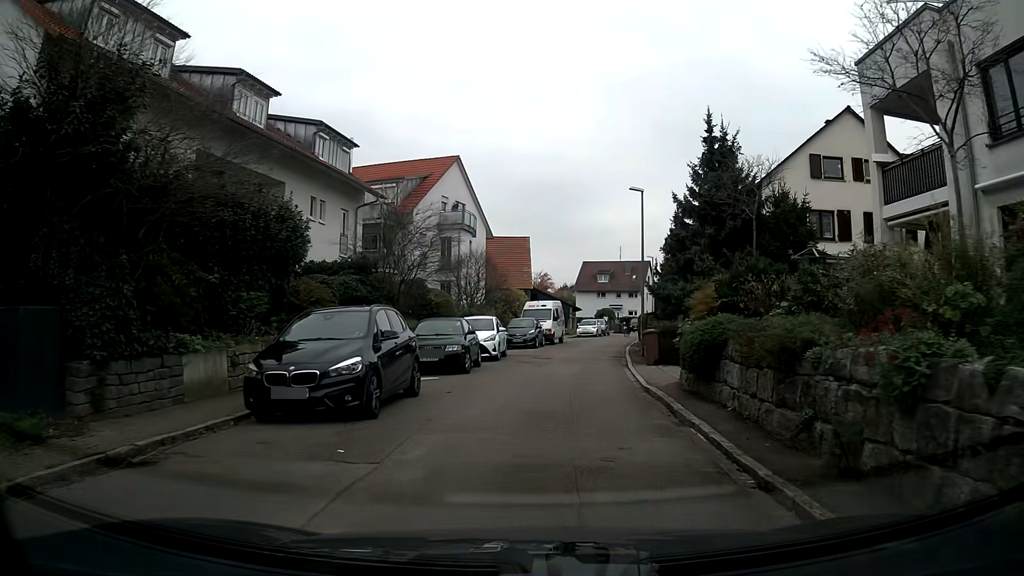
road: residential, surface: asphalt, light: Day
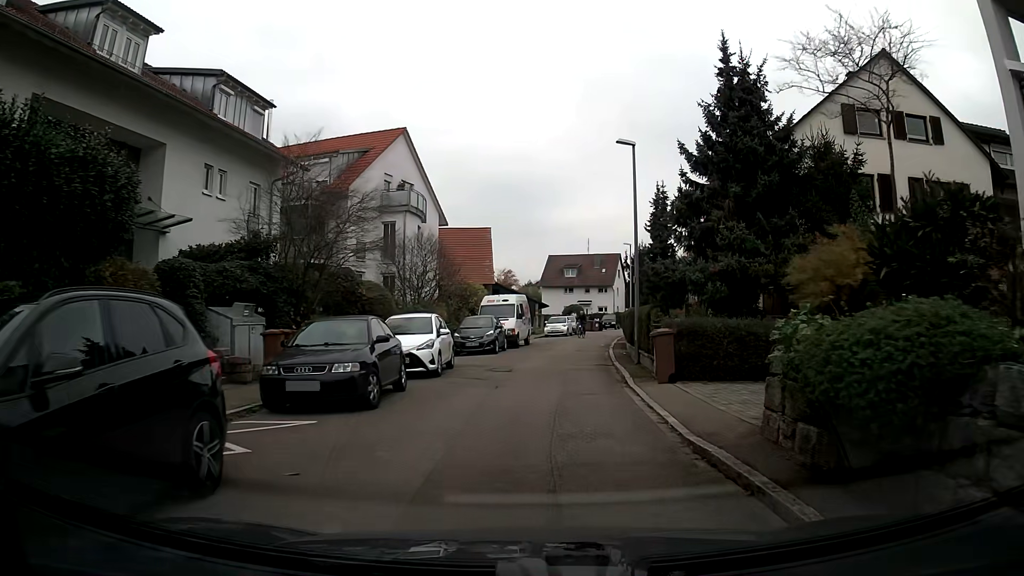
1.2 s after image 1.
(+0.2, +6.8) m; +3°
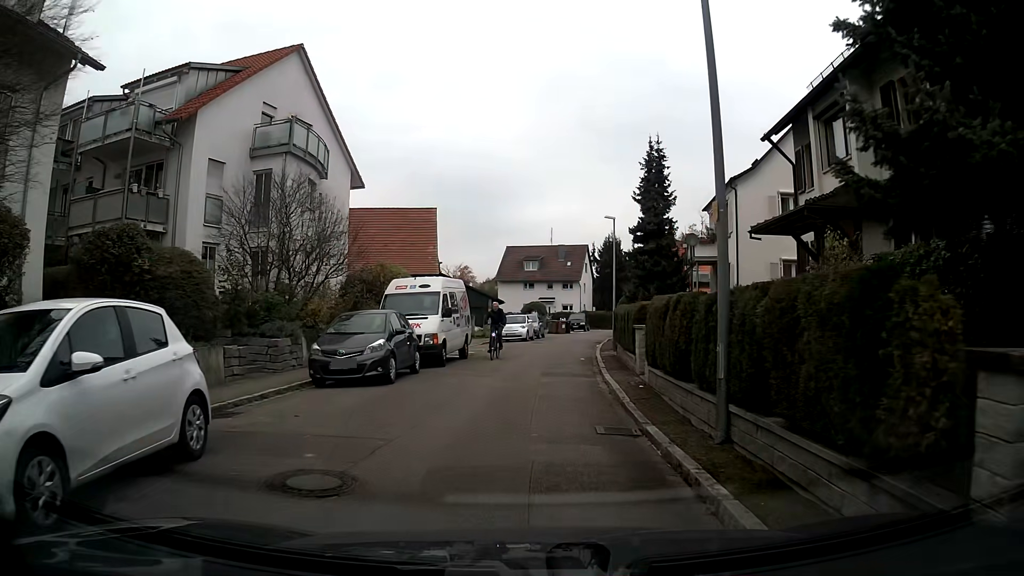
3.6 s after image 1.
(+0.4, +12.4) m; +3°
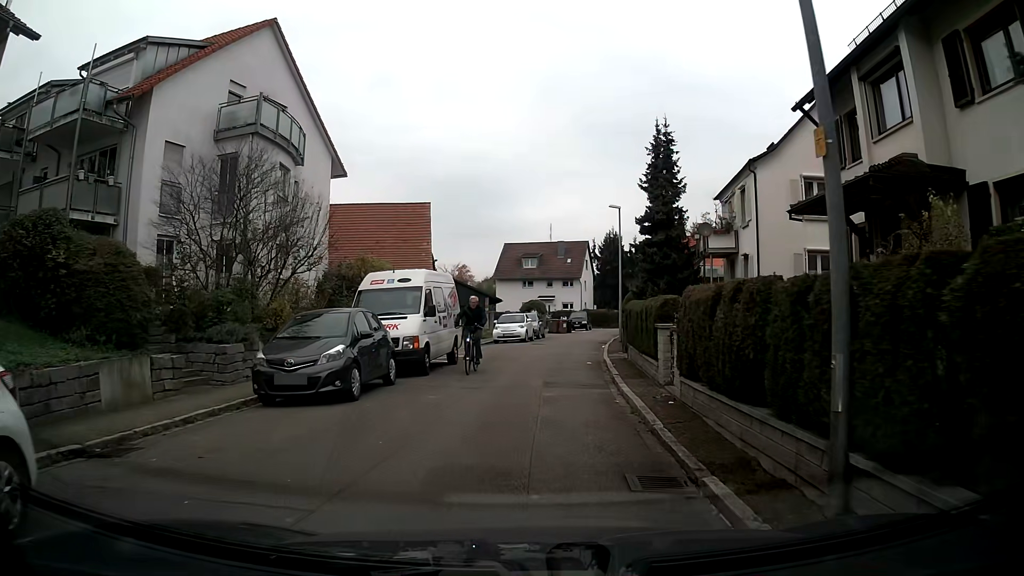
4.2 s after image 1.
(0.0, +2.8) m; 0°
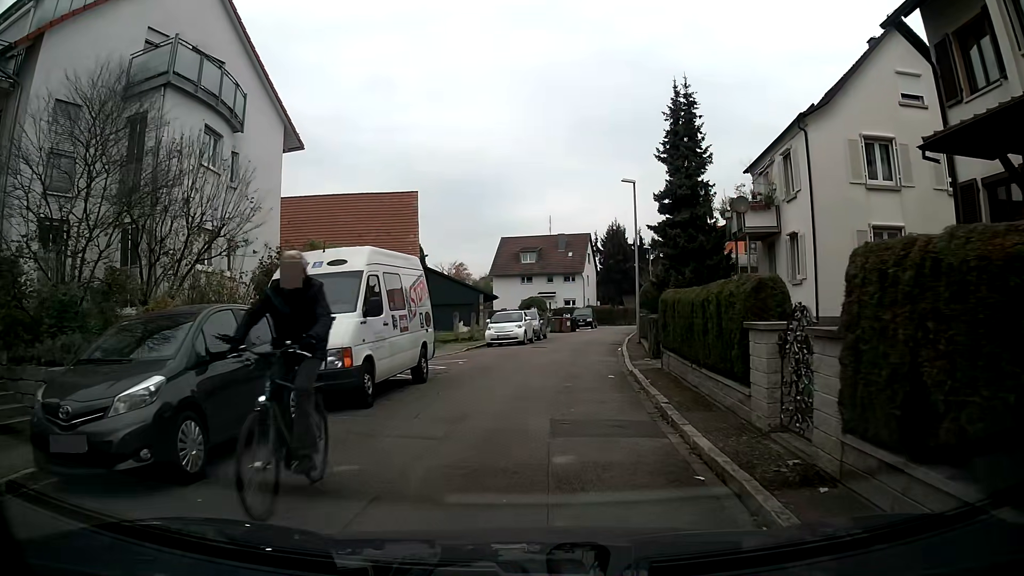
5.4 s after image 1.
(0.0, +5.5) m; 0°
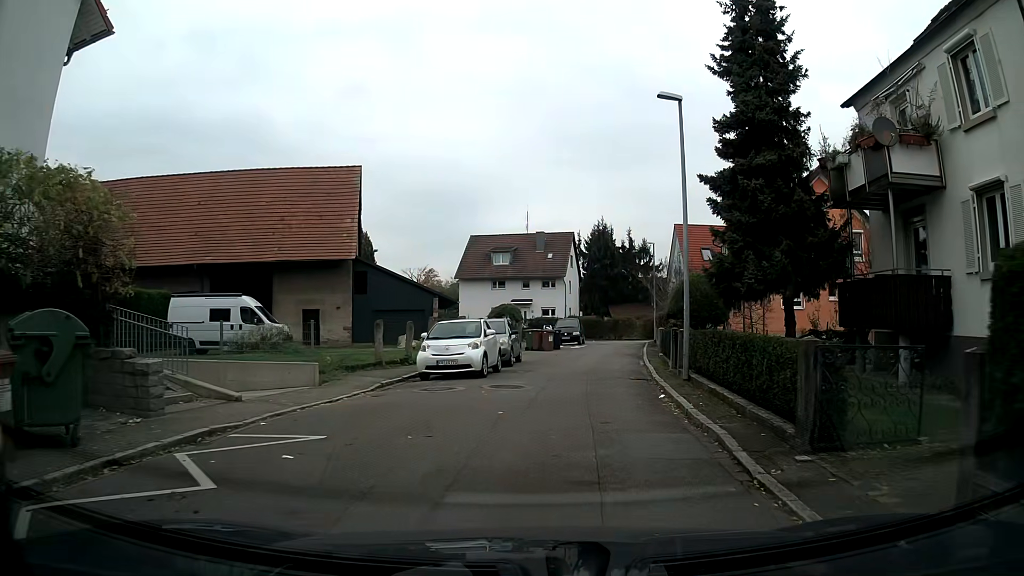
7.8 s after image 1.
(+0.1, +12.0) m; +2°
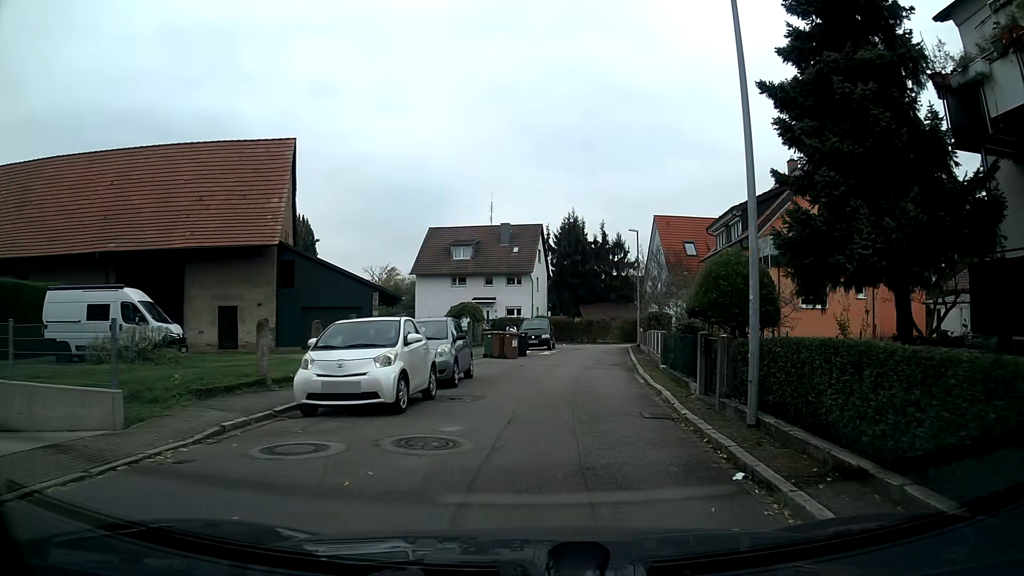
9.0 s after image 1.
(+0.1, +6.7) m; +2°
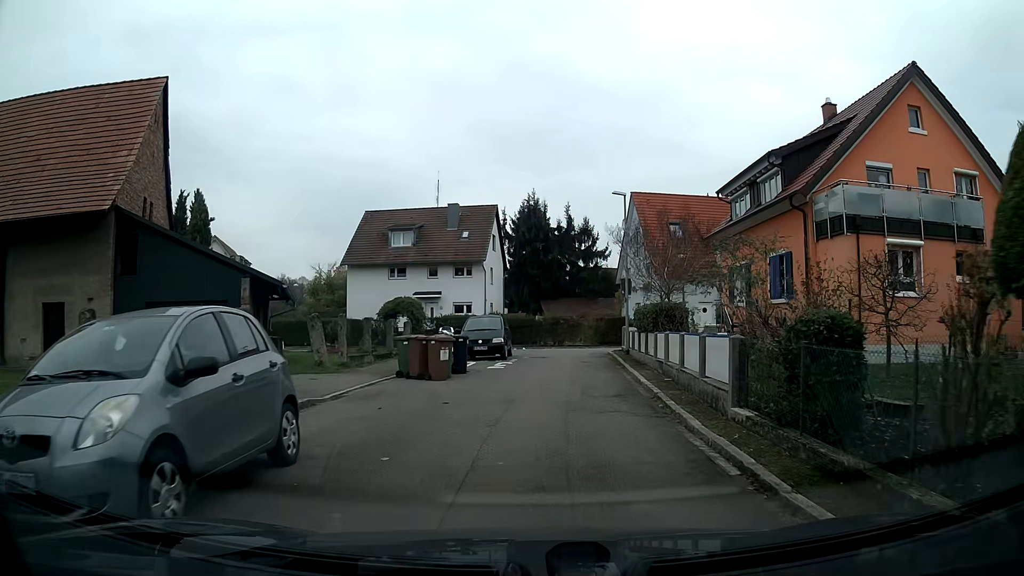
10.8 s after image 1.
(+0.4, +10.4) m; +4°
